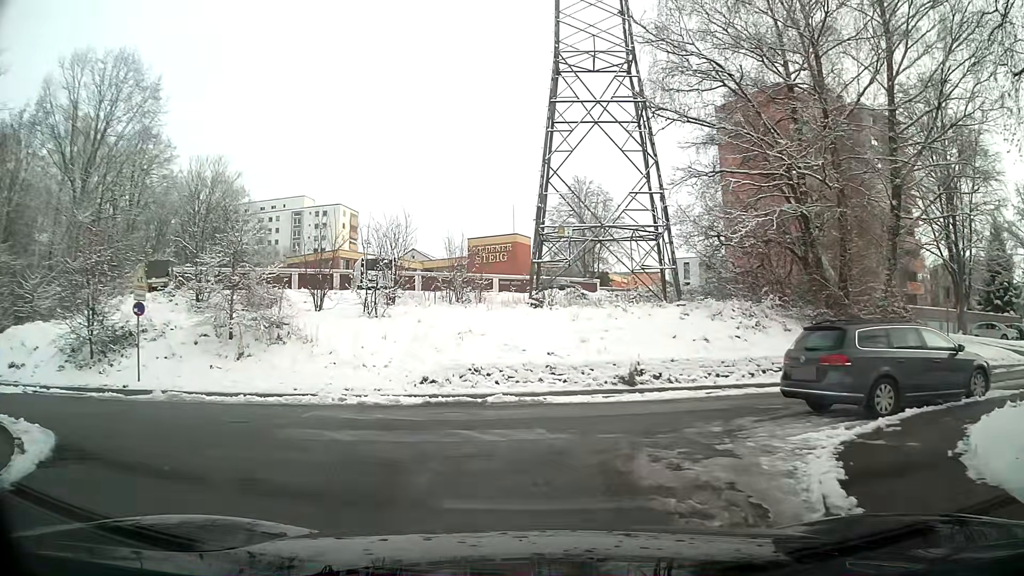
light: Day
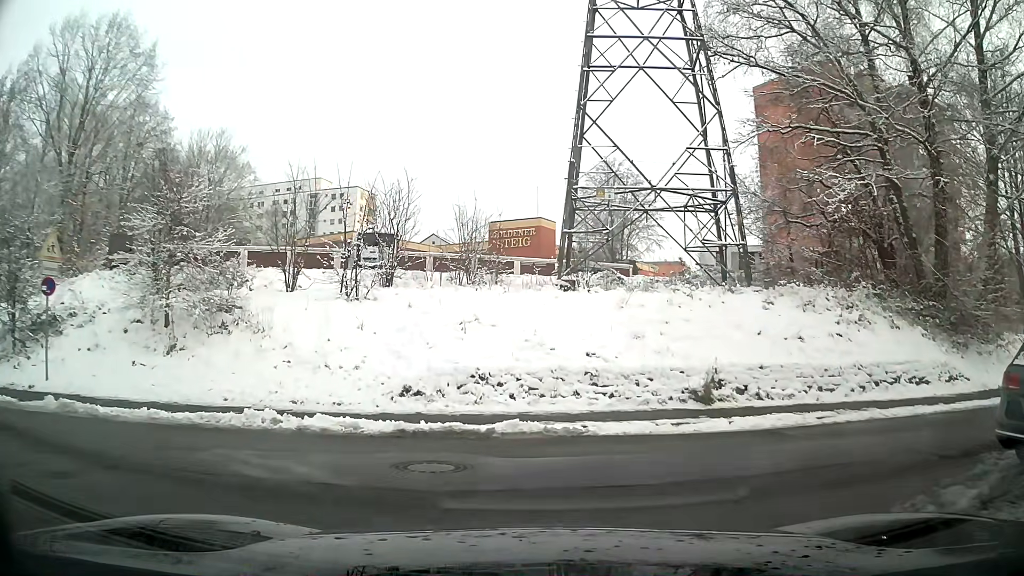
(-0.1, +5.0) m; -2°
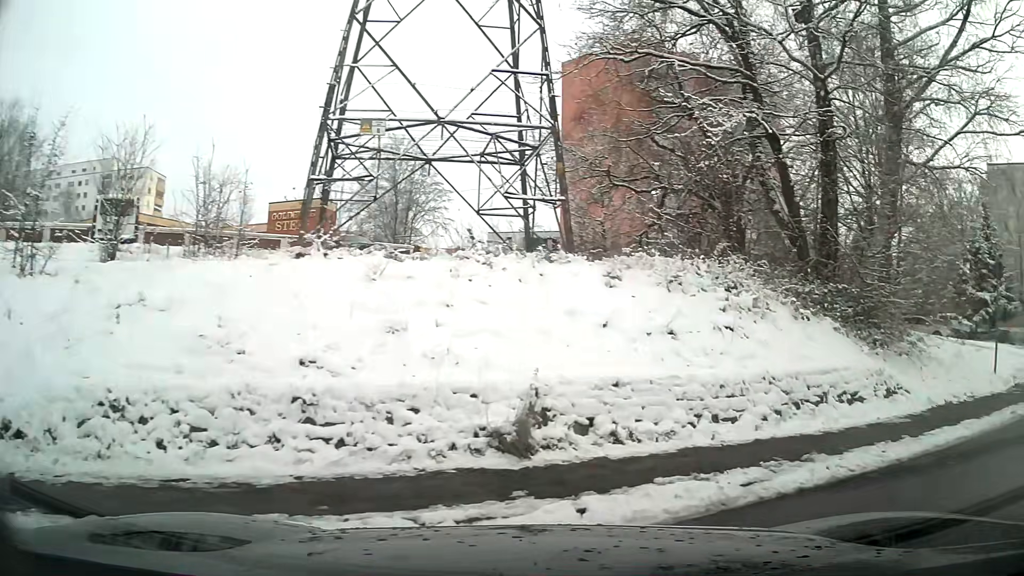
(+0.8, +5.5) m; +26°
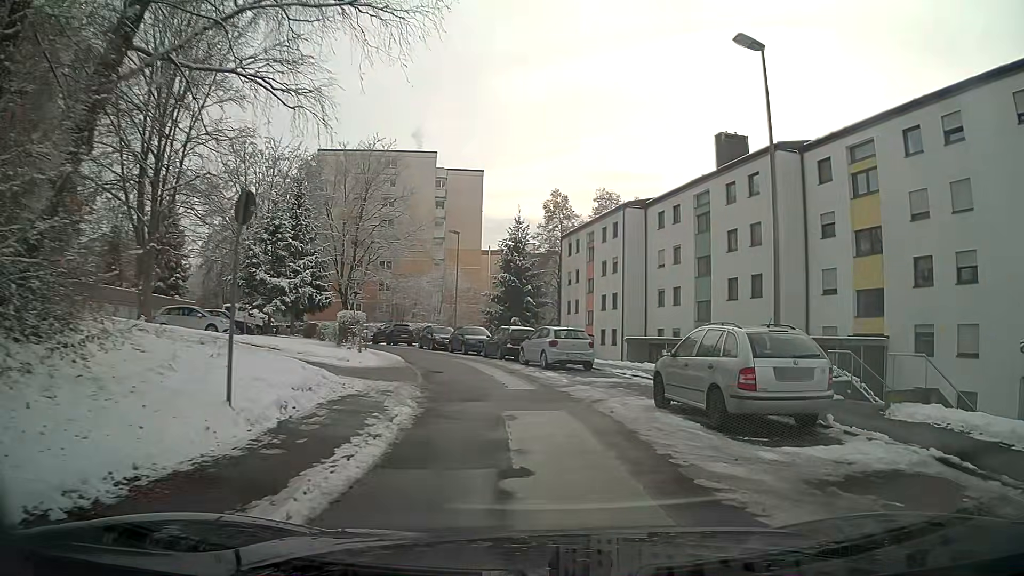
(+4.3, +6.7) m; +54°
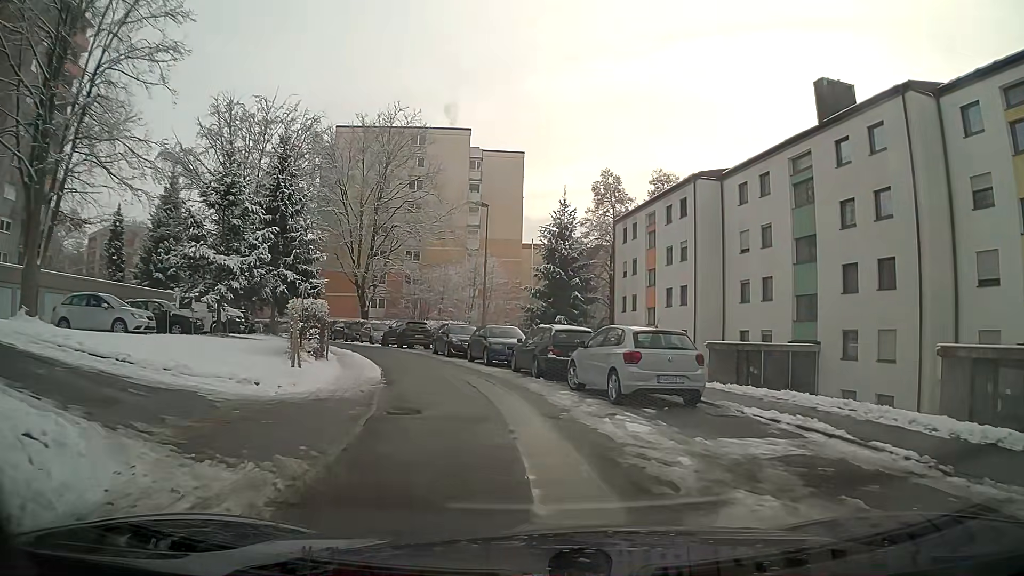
(-0.5, +10.5) m; -6°
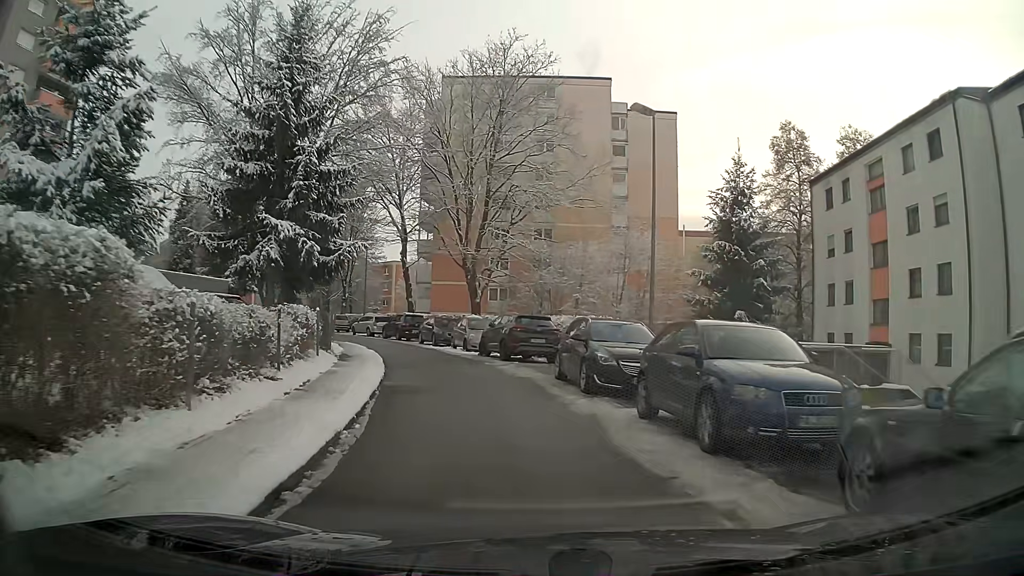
(-1.6, +16.0) m; -12°
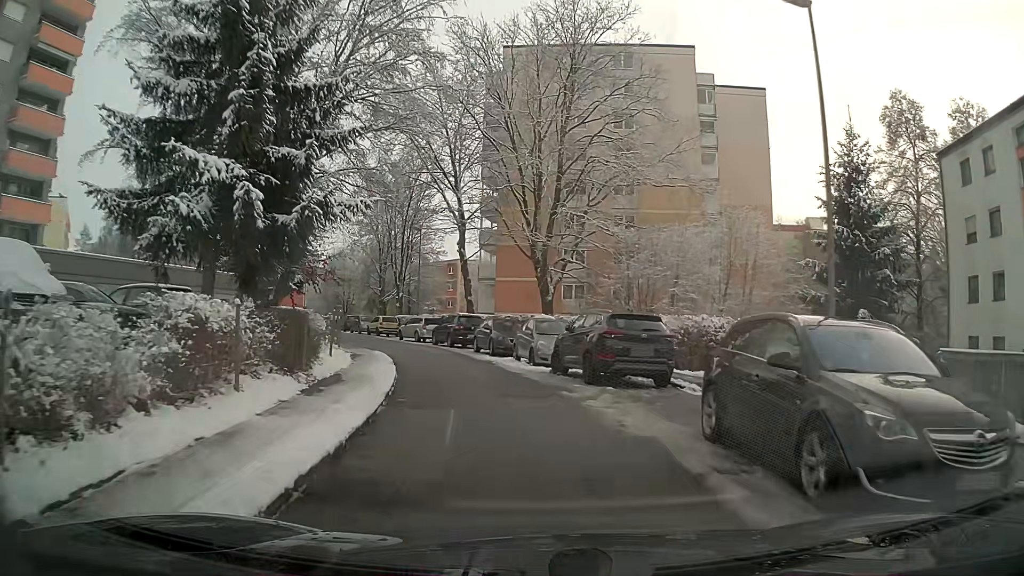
(-0.4, +8.0) m; -6°
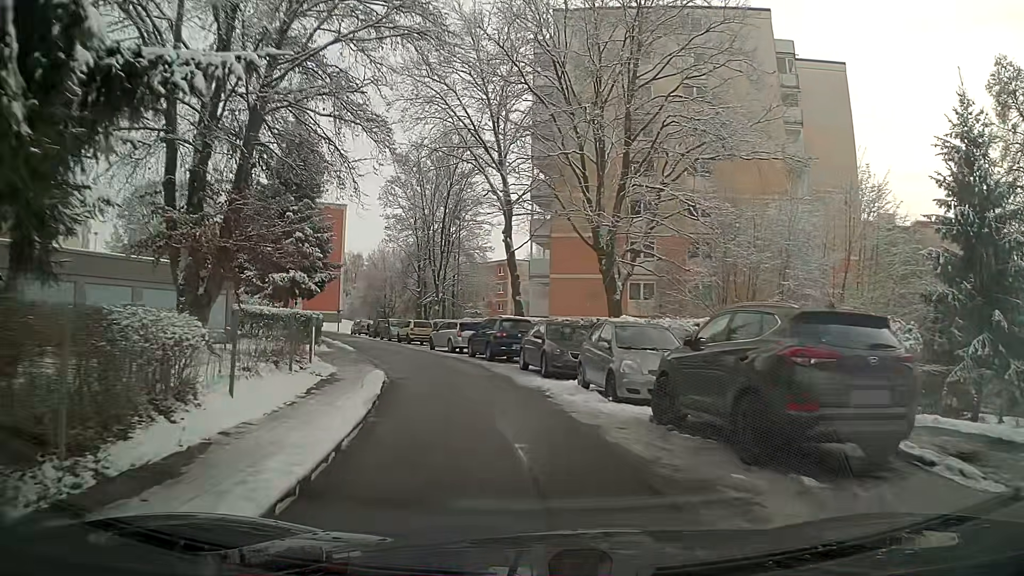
(-0.3, +7.9) m; -4°
(-1, +10) (-3, +20) (-6, +29) (-9, +39) (-13, +48) (-17, +57) (-19, +67) (-26, +72) (-36, +69) (-45, +66) m
